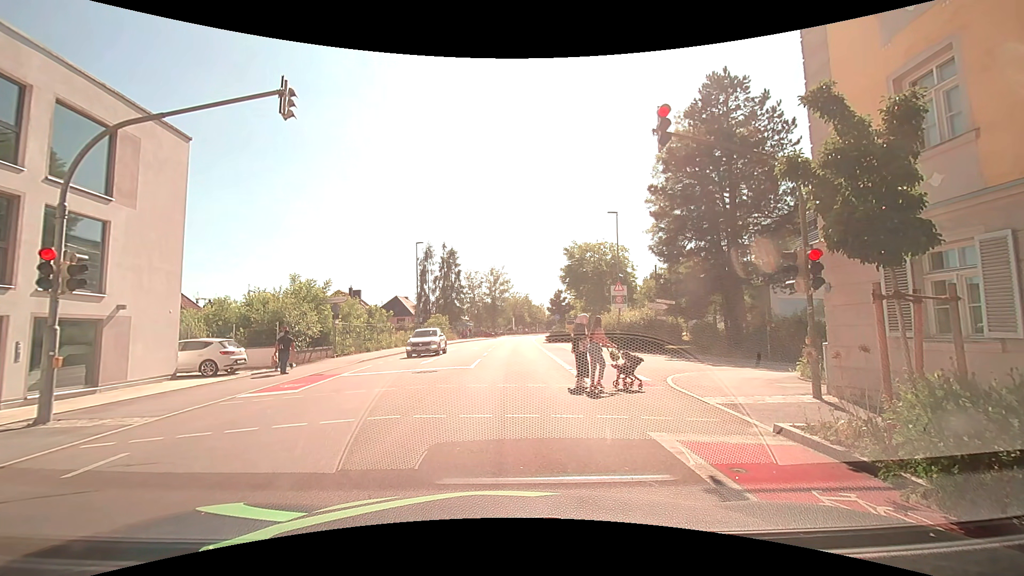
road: tertiary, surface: asphalt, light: Day
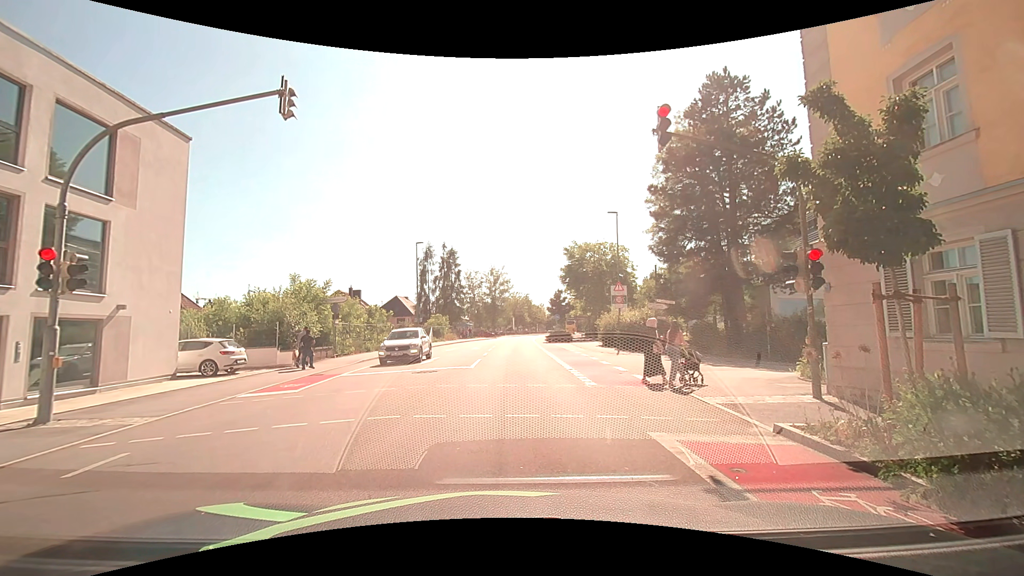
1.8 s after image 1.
(0.0, 0.0) m; 0°
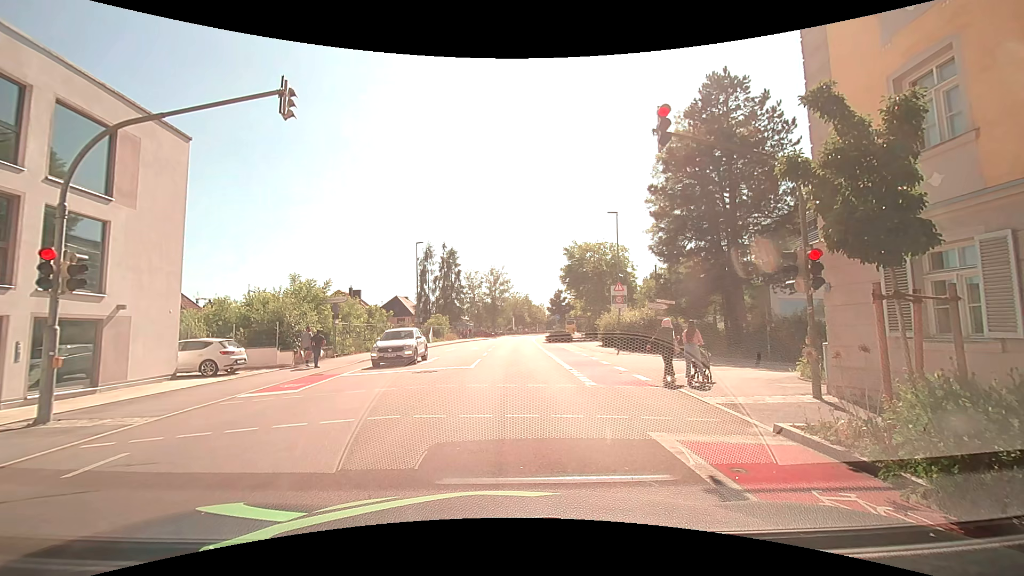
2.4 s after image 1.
(0.0, 0.0) m; 0°
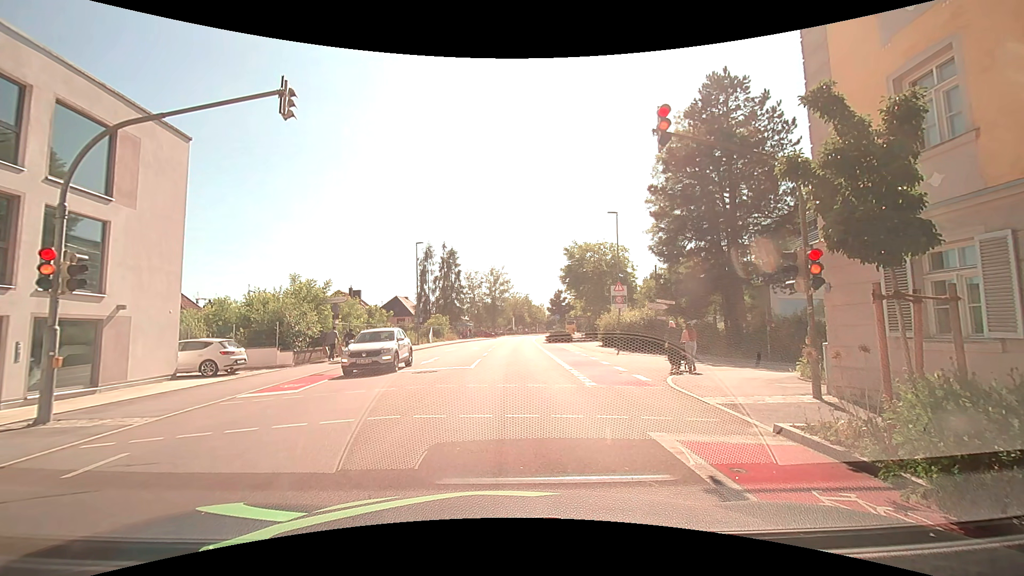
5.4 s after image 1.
(0.0, 0.0) m; 0°
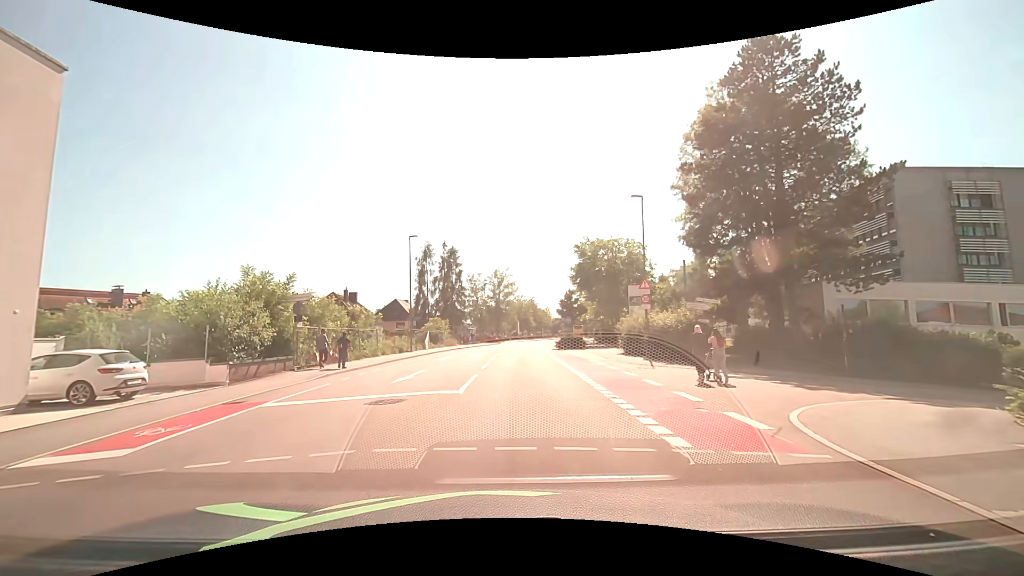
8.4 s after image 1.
(-0.1, +6.5) m; -1°
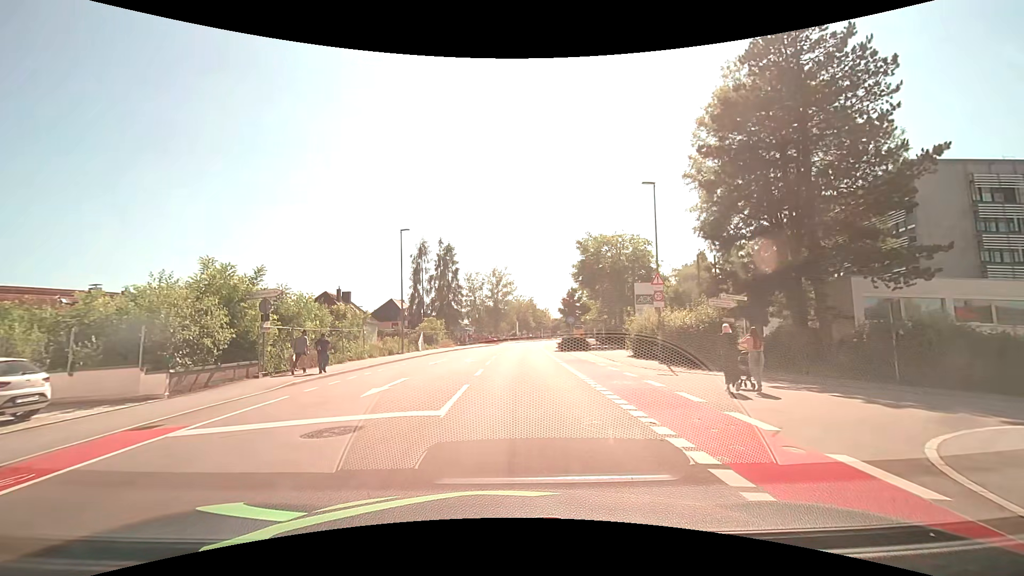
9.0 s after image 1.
(0.0, +3.2) m; +1°
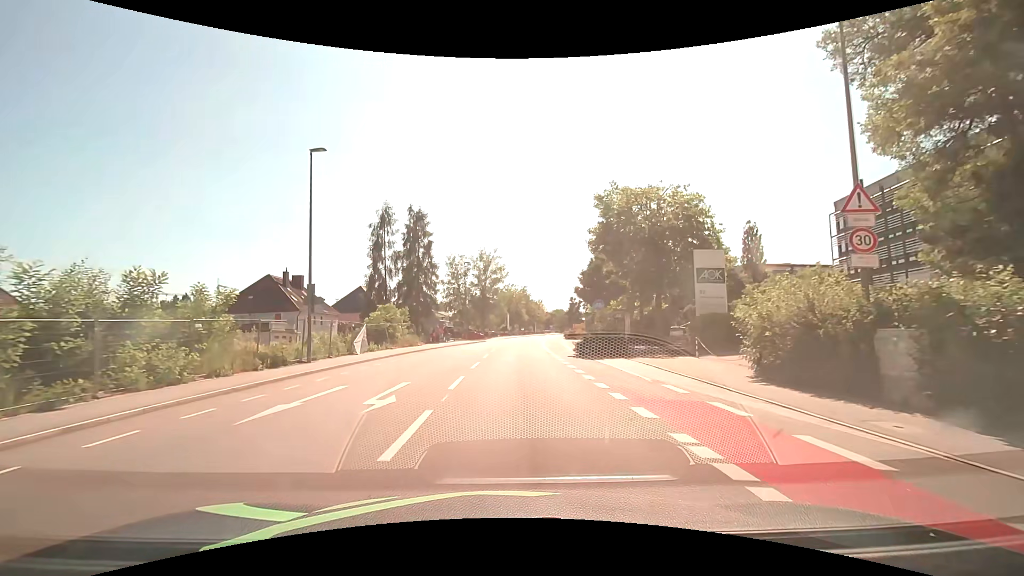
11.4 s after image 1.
(0.0, +17.5) m; +1°
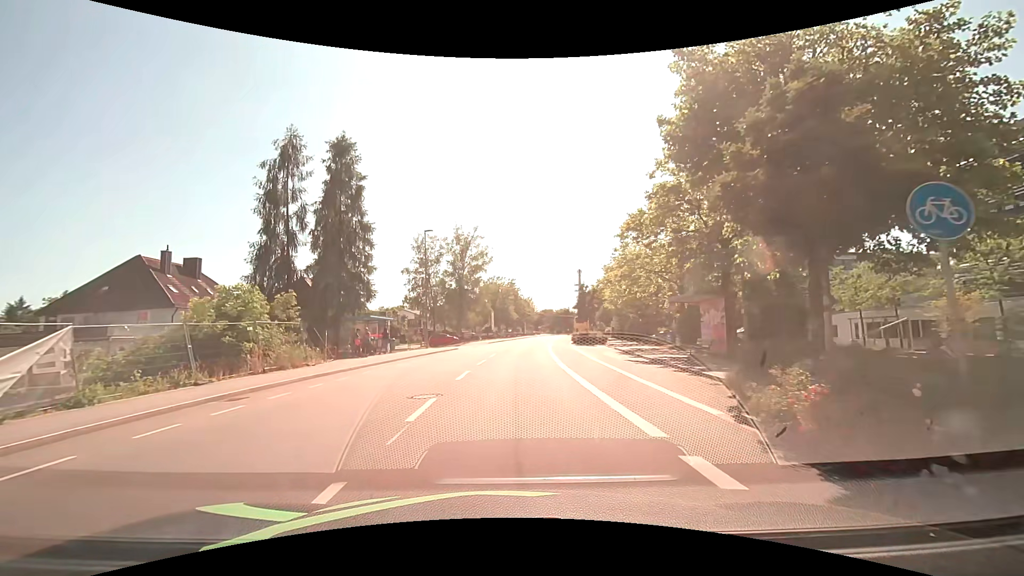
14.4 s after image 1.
(+0.1, +21.5) m; +1°
